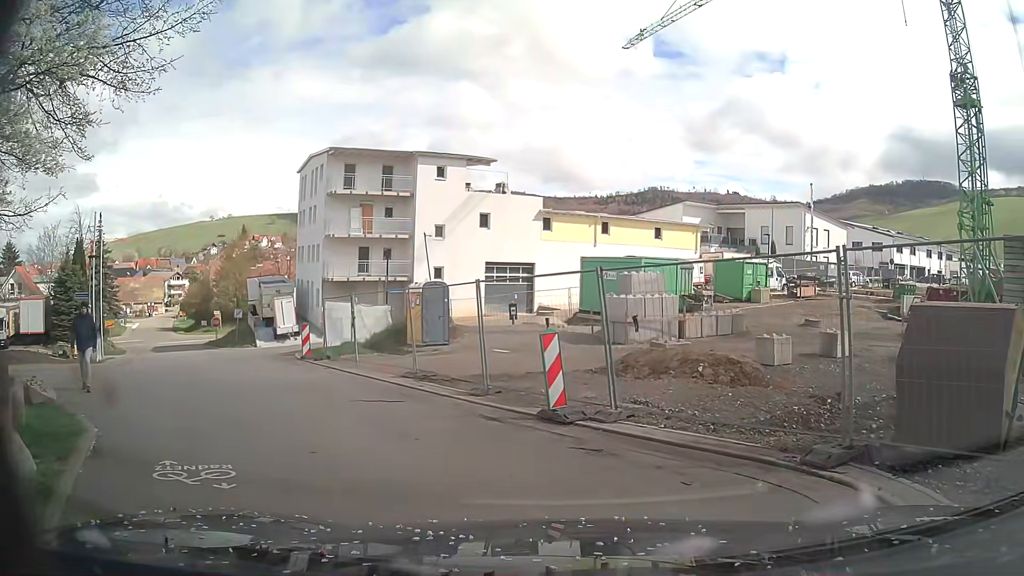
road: residential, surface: asphalt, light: Day
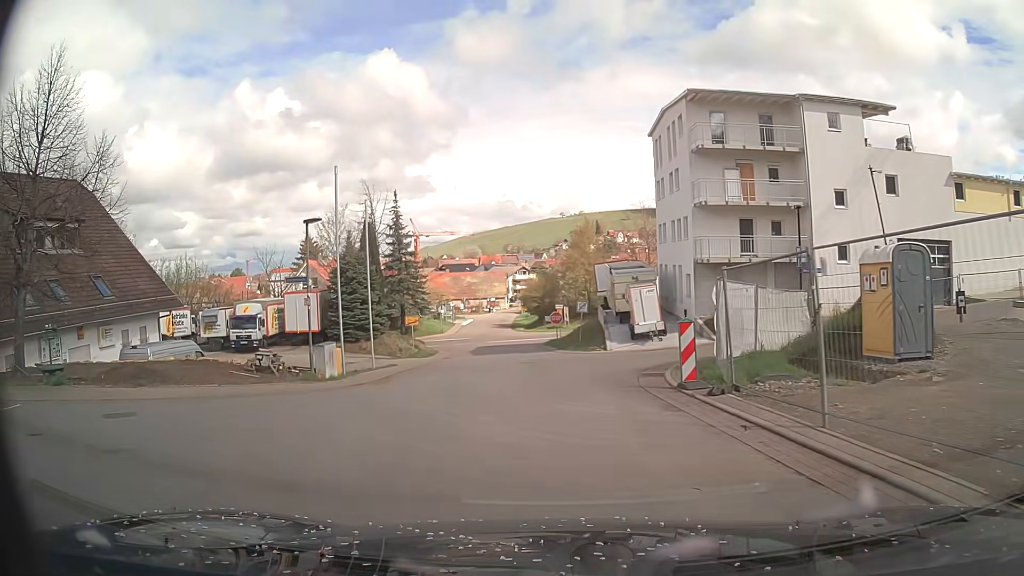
(-3.7, +10.8) m; -33°
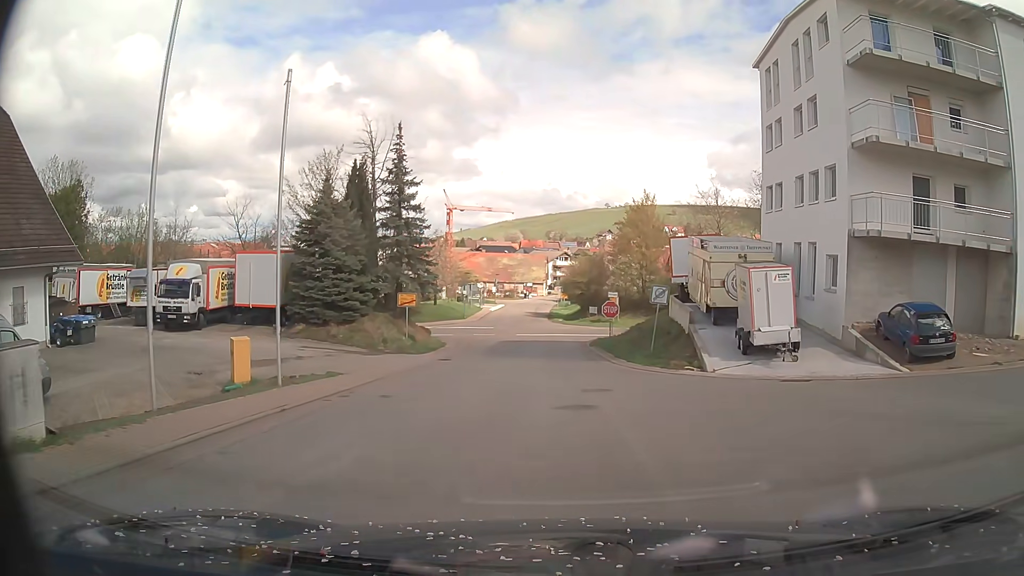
(-0.5, +13.6) m; -3°
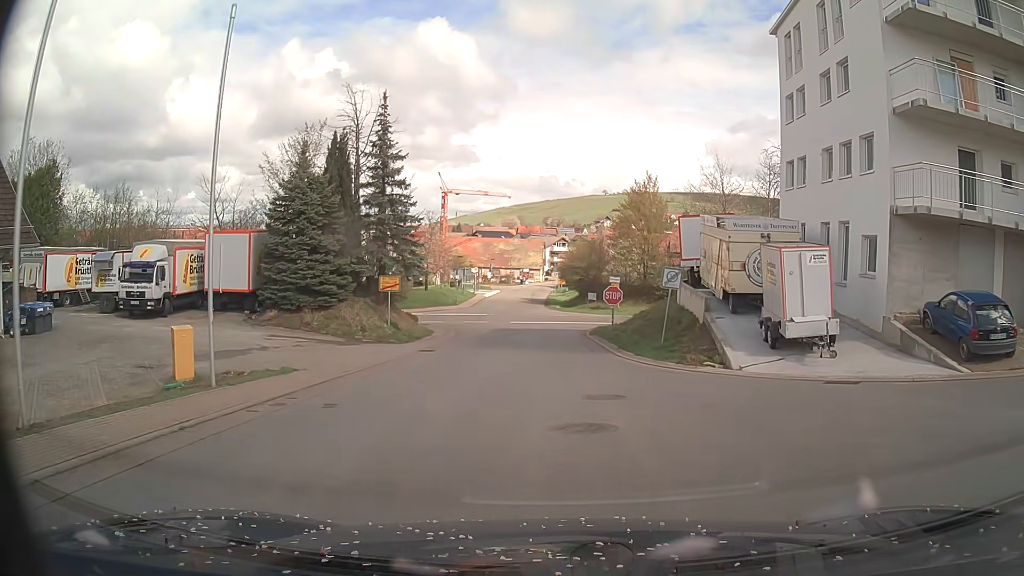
(0.0, +3.0) m; +1°
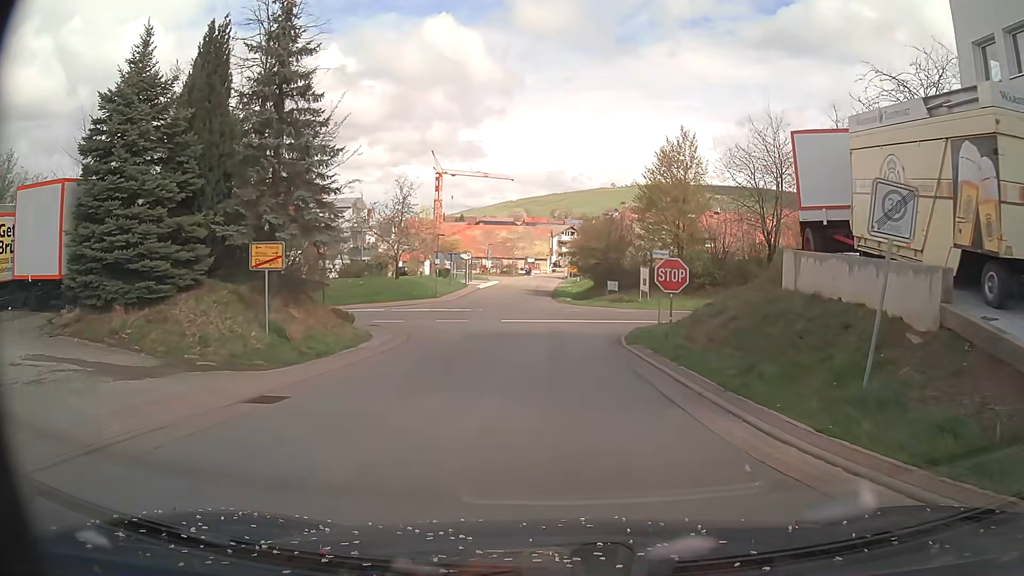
(-0.1, +14.3) m; 0°
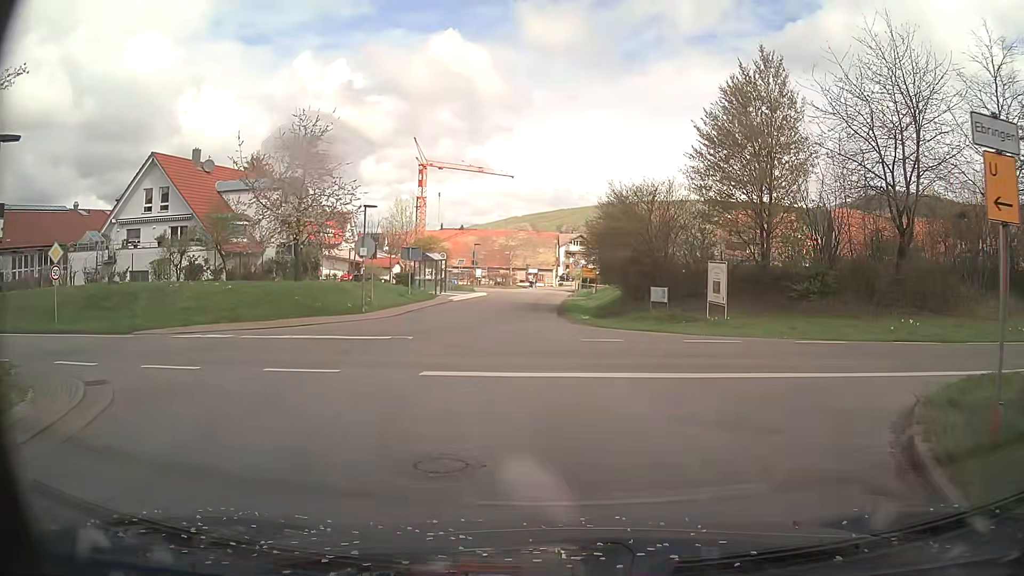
(-0.1, +19.1) m; 0°
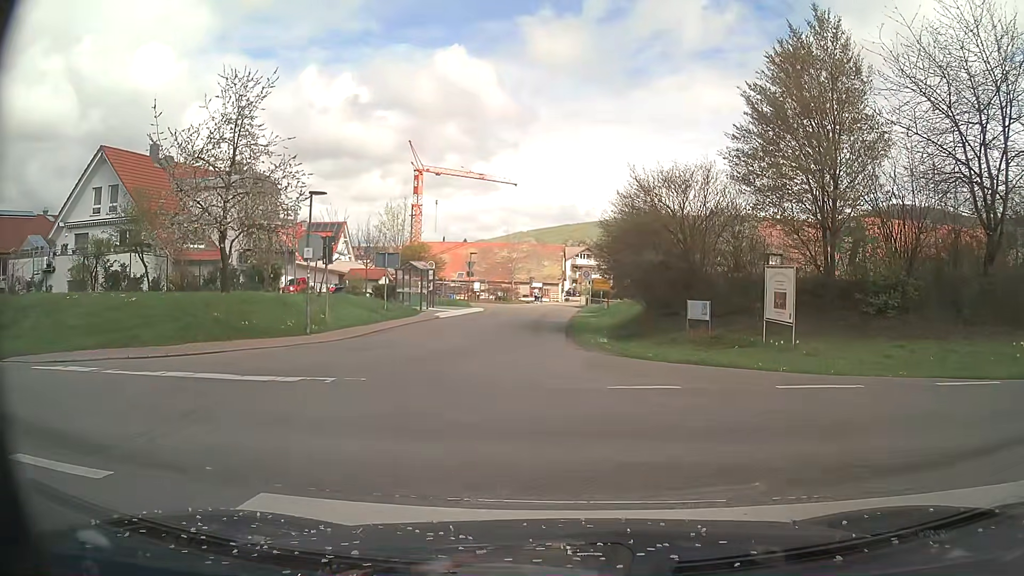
(0.0, +6.6) m; -1°
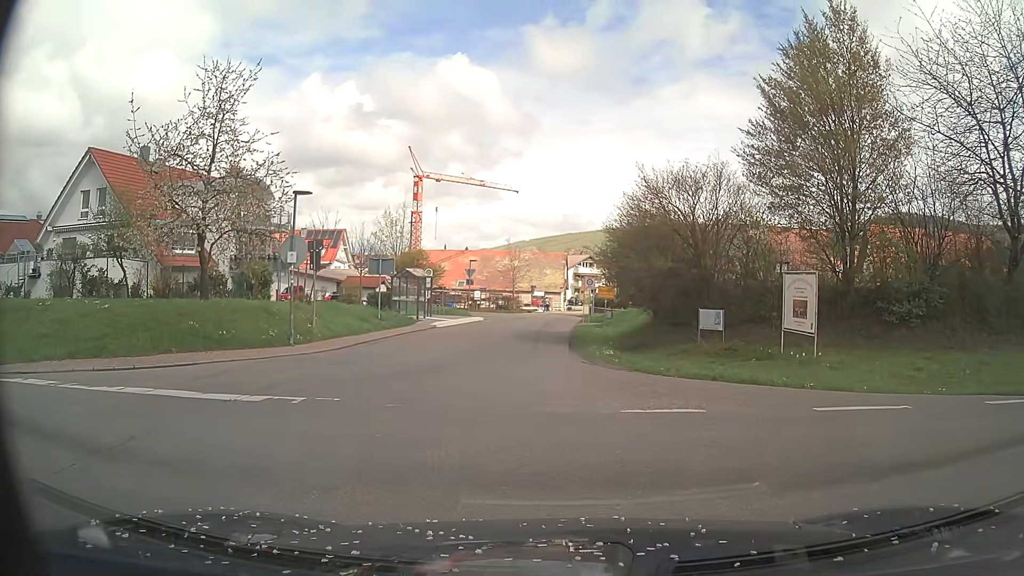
(0.0, +1.4) m; 0°
(-5, +8) (-15, +10) (-25, +11) (-35, +11) (-45, +11) (-55, +12) (-65, +12) (-75, +12) (-85, +13) (-95, +13) m
